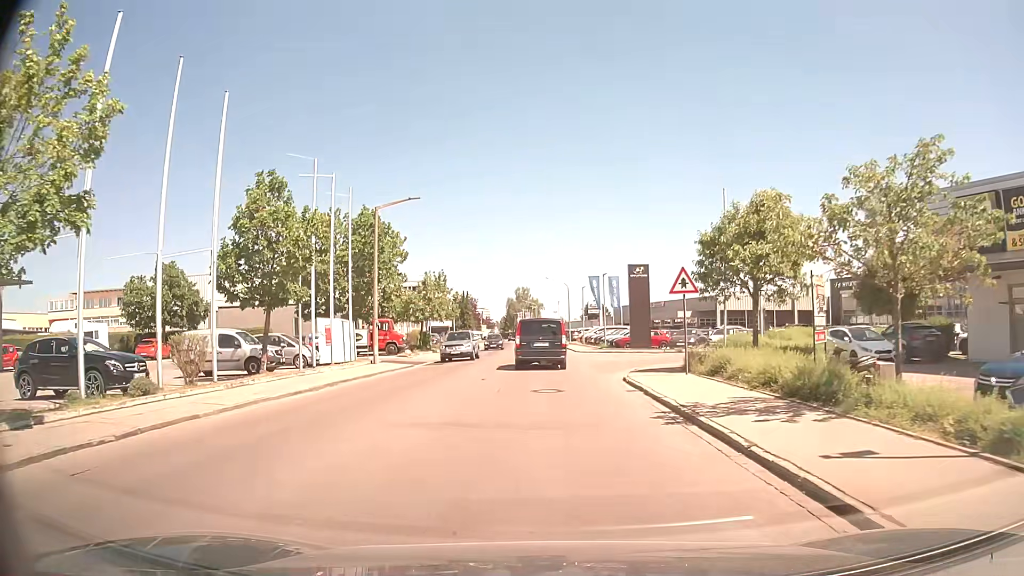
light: Day
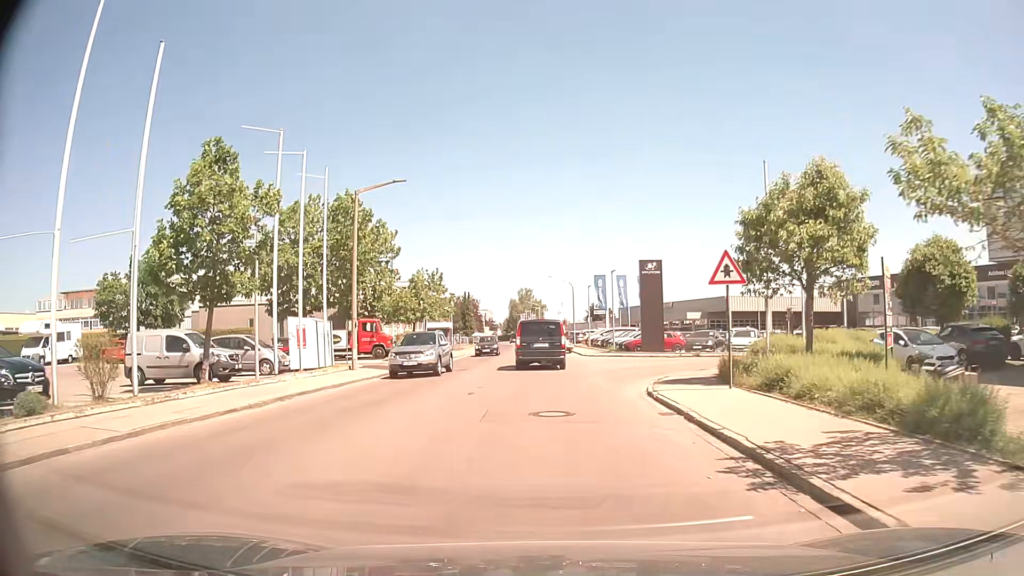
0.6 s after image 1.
(0.0, +4.1) m; 0°
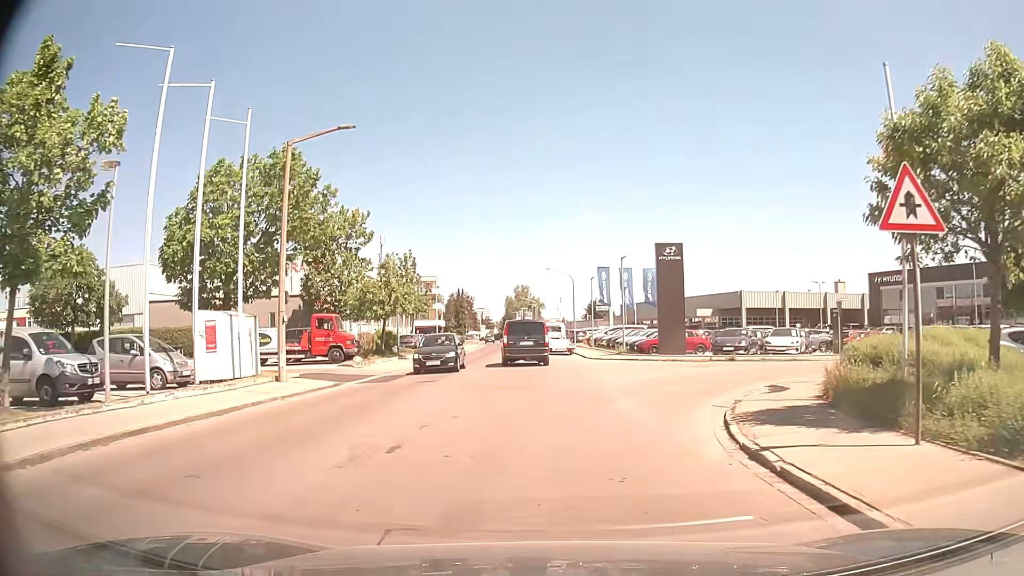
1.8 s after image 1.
(+0.1, +7.6) m; +1°
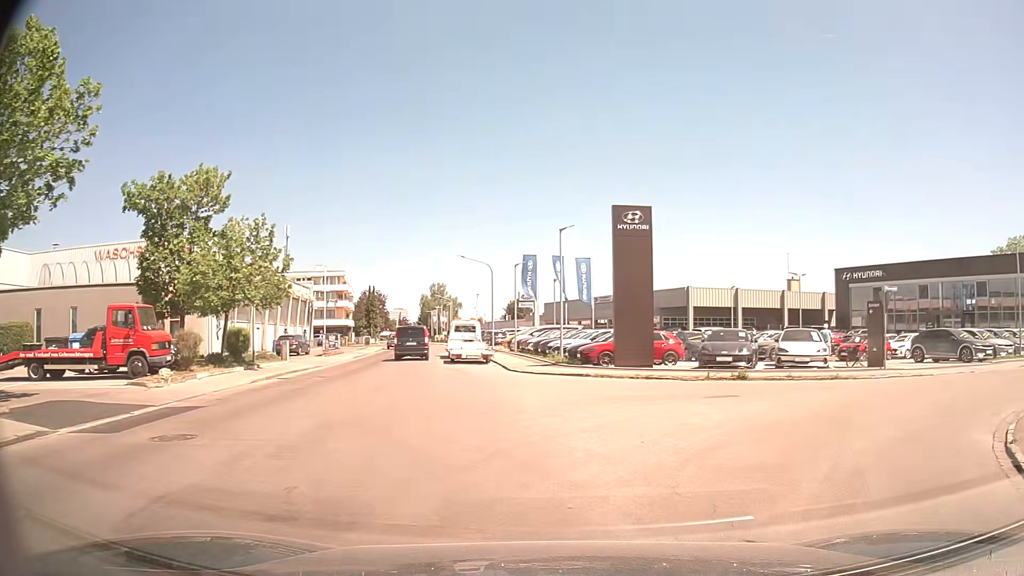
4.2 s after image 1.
(+0.2, +11.3) m; +5°
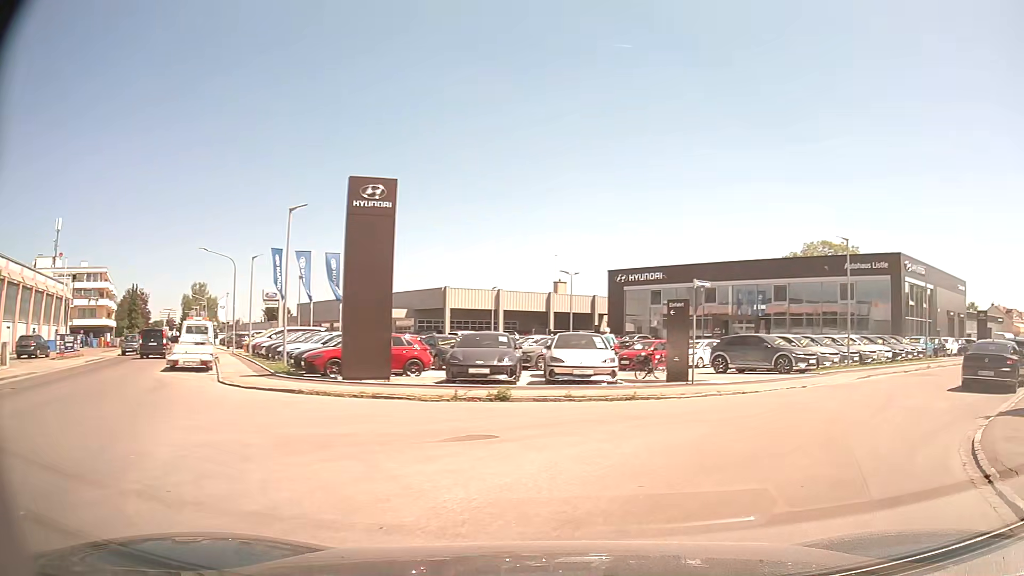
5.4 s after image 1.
(+0.8, +5.1) m; +20°
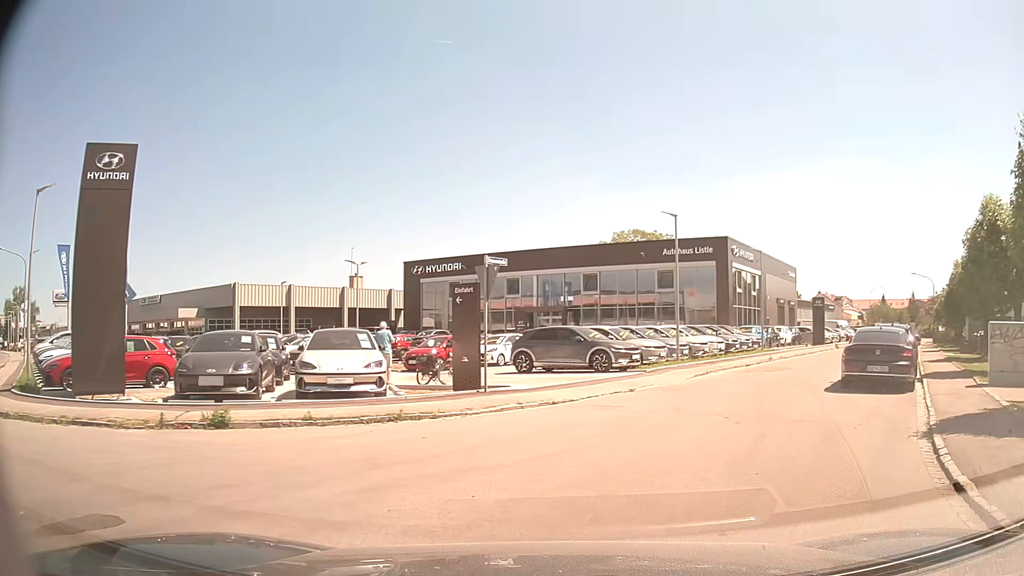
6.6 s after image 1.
(+0.6, +4.1) m; +18°
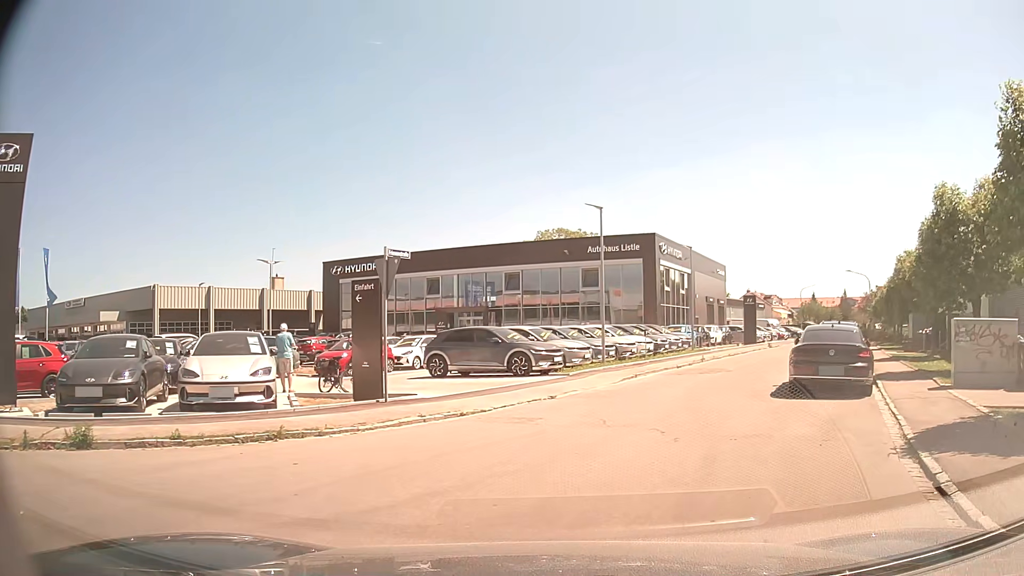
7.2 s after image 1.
(+0.1, +1.6) m; +7°
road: residential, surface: asphalt
